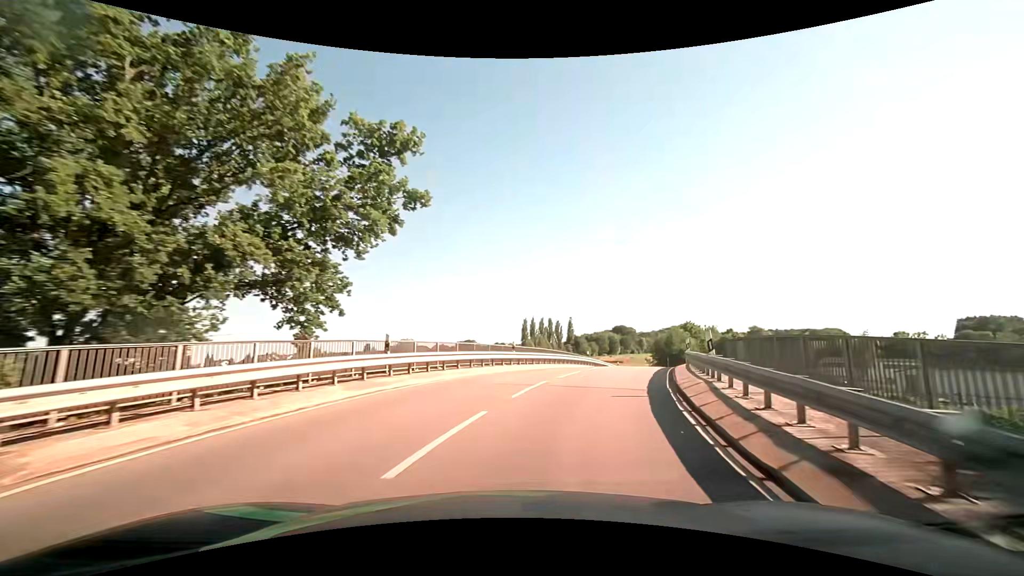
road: unclassified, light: Day
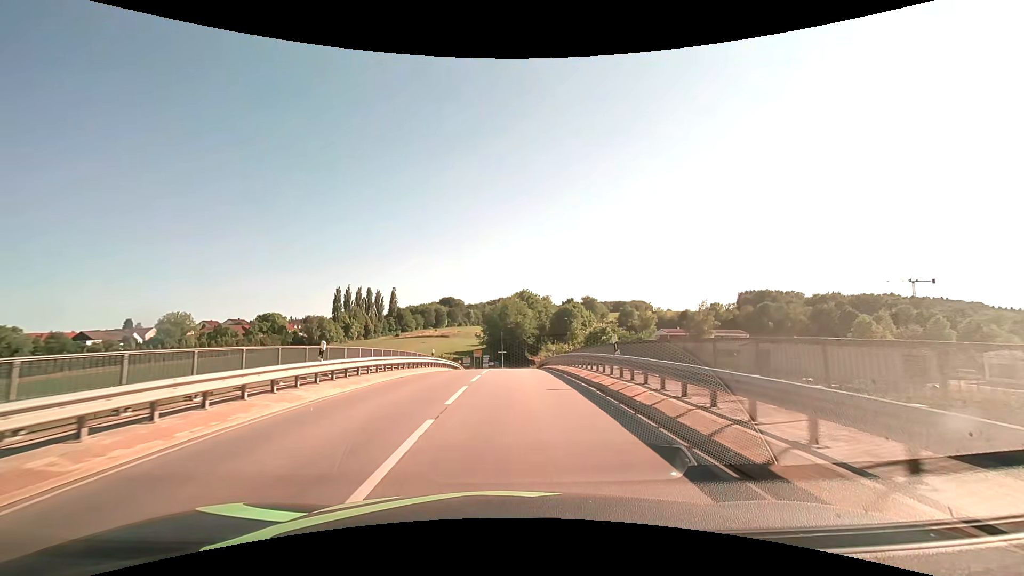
(+7.3, +29.3) m; +21°
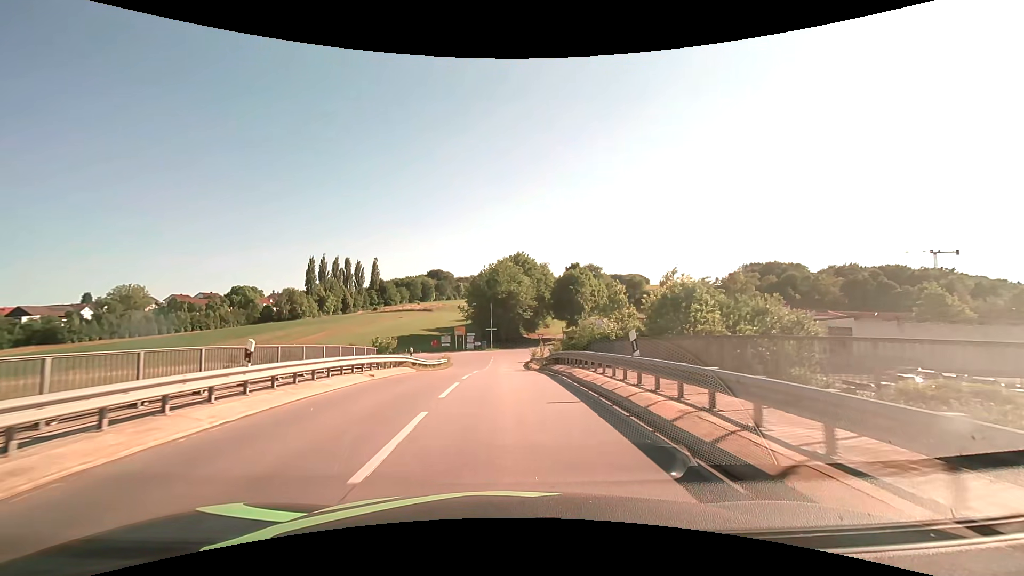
(+0.2, +23.3) m; +1°
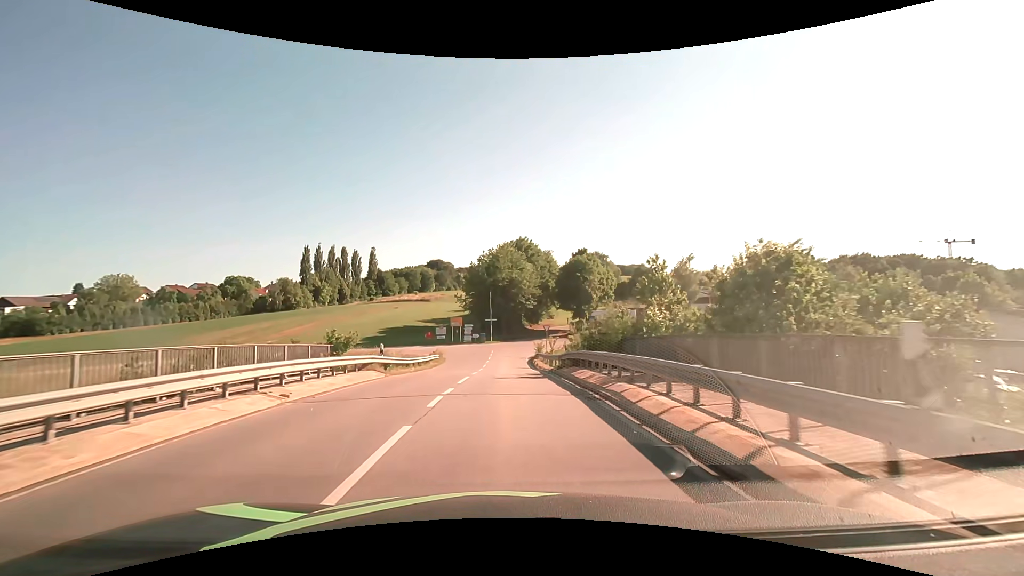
(0.0, +7.5) m; 0°
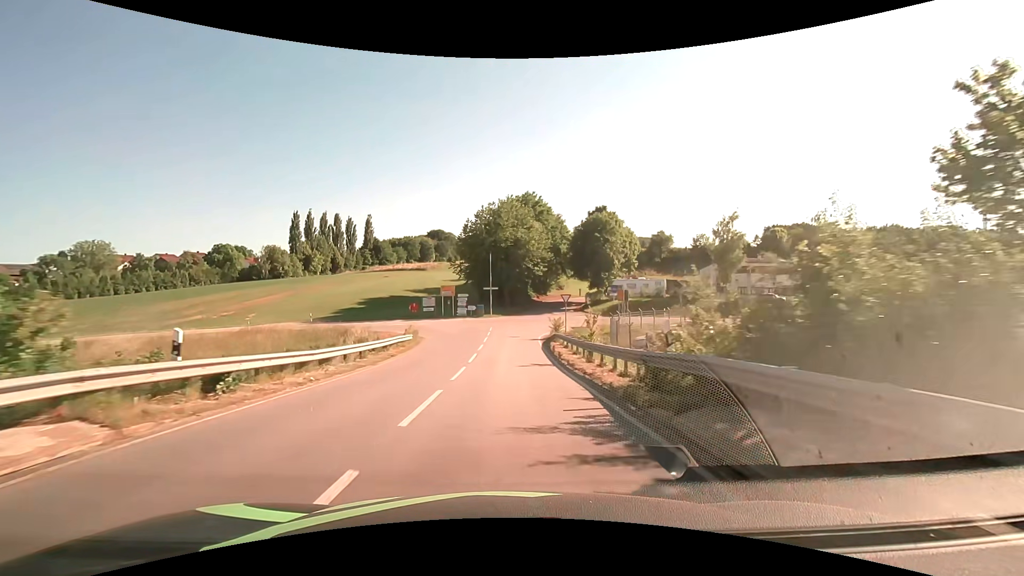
(0.0, +14.5) m; 0°
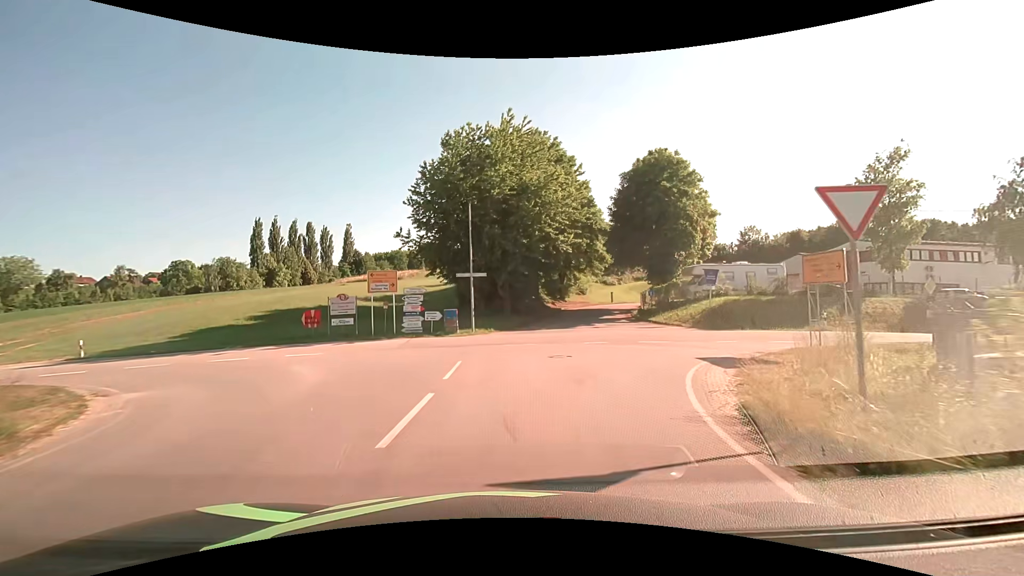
(+0.1, +30.7) m; 0°
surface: asphalt
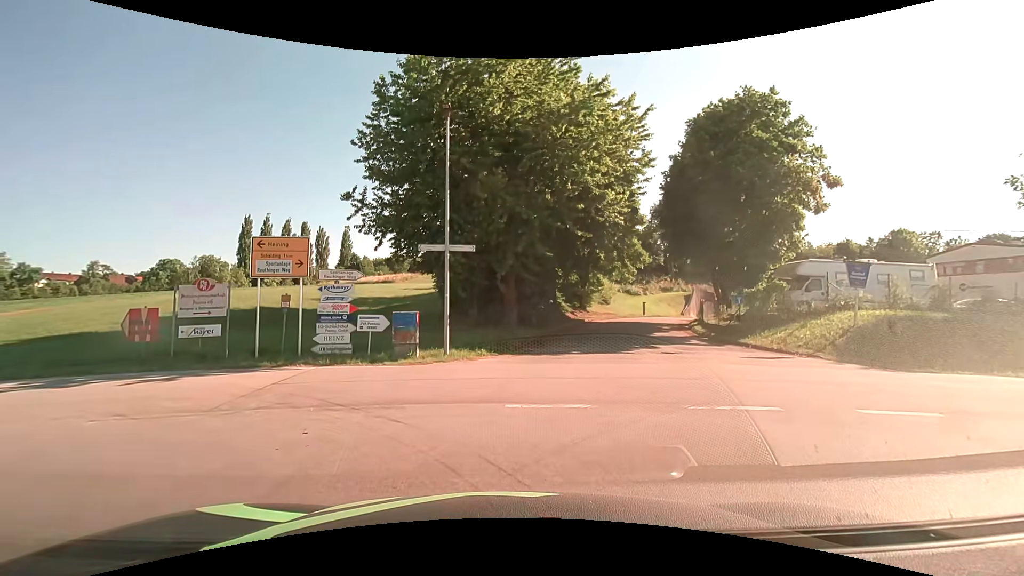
(0.0, +13.0) m; -1°
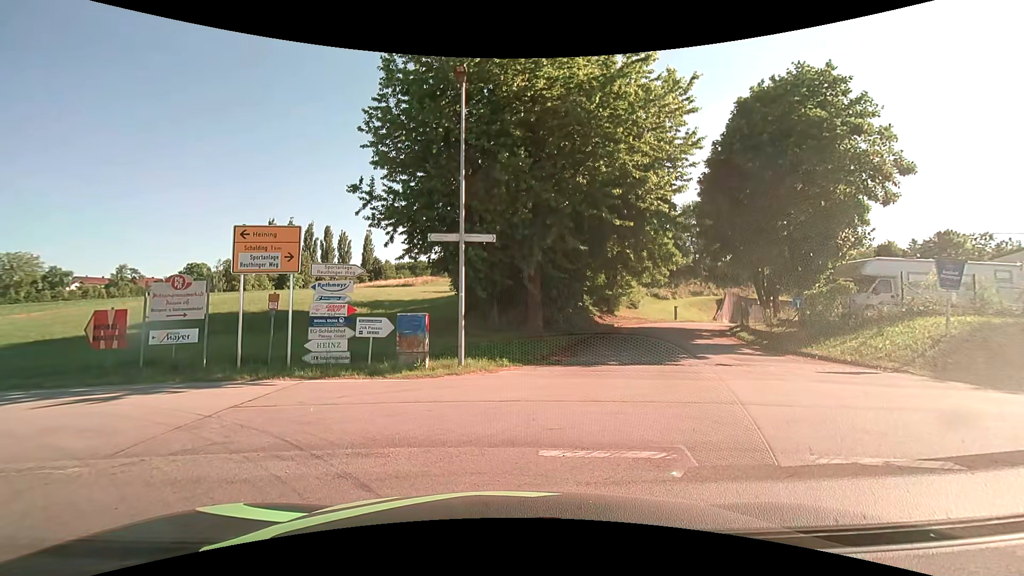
(0.0, +2.4) m; 0°
